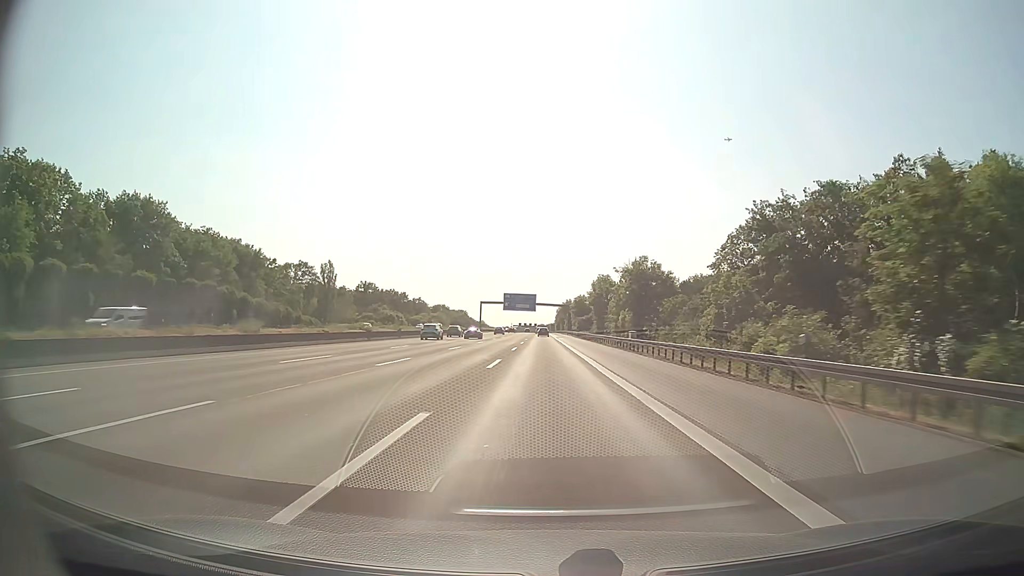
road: motorway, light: Day
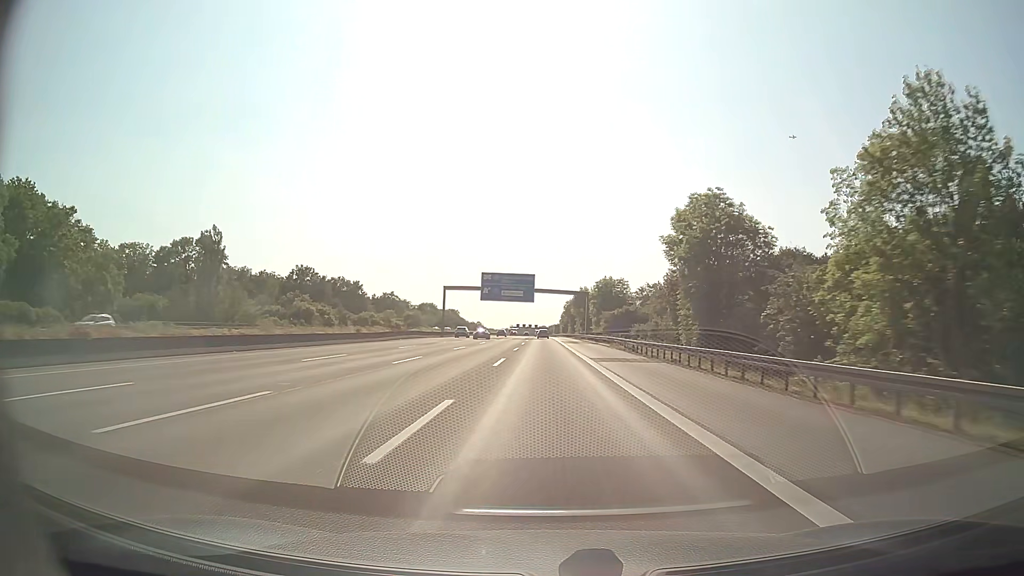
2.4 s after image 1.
(-0.1, +69.6) m; 0°
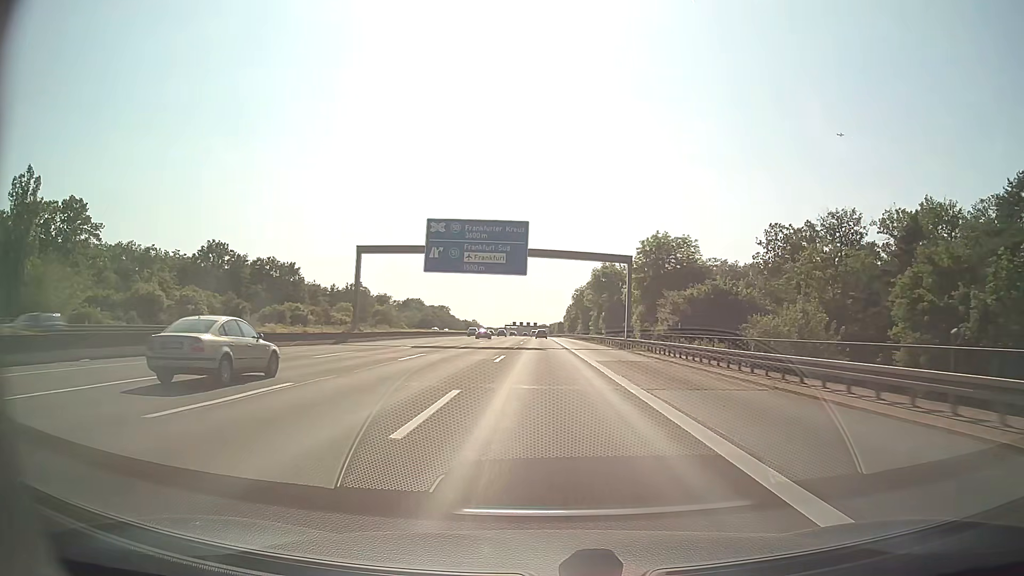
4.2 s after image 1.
(+0.1, +52.2) m; 0°
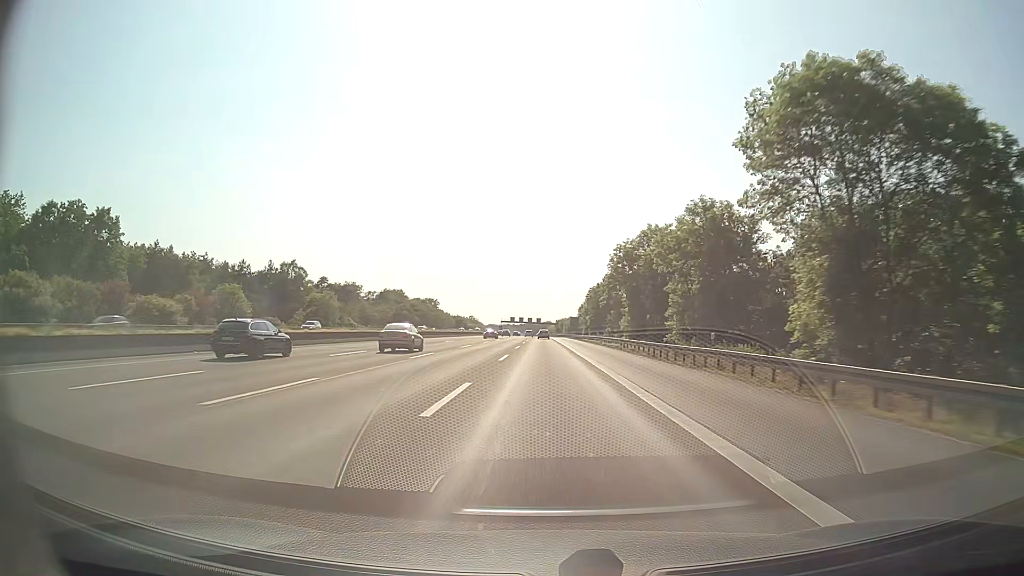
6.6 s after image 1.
(-0.1, +69.6) m; 0°
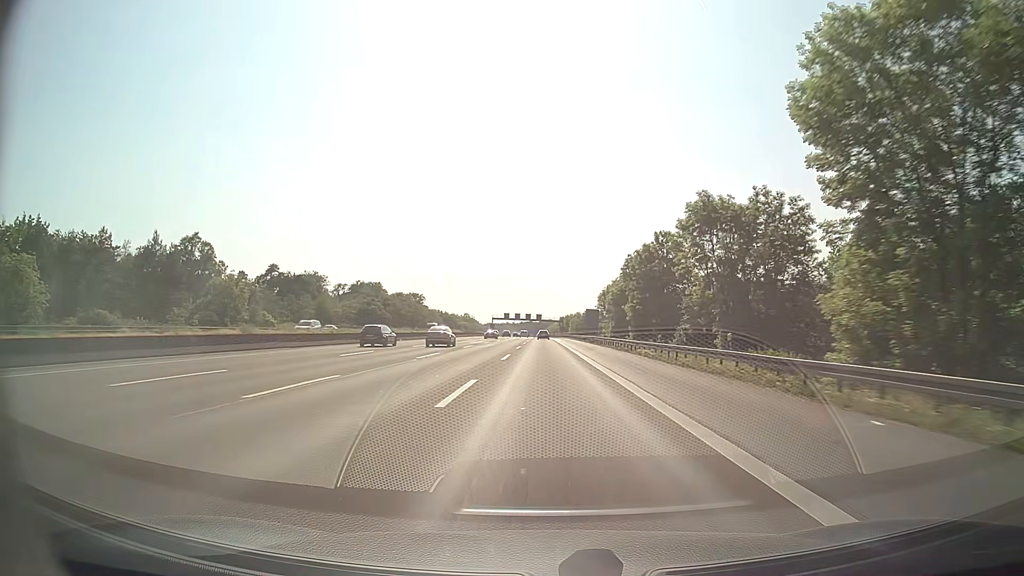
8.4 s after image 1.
(0.0, +52.3) m; 0°
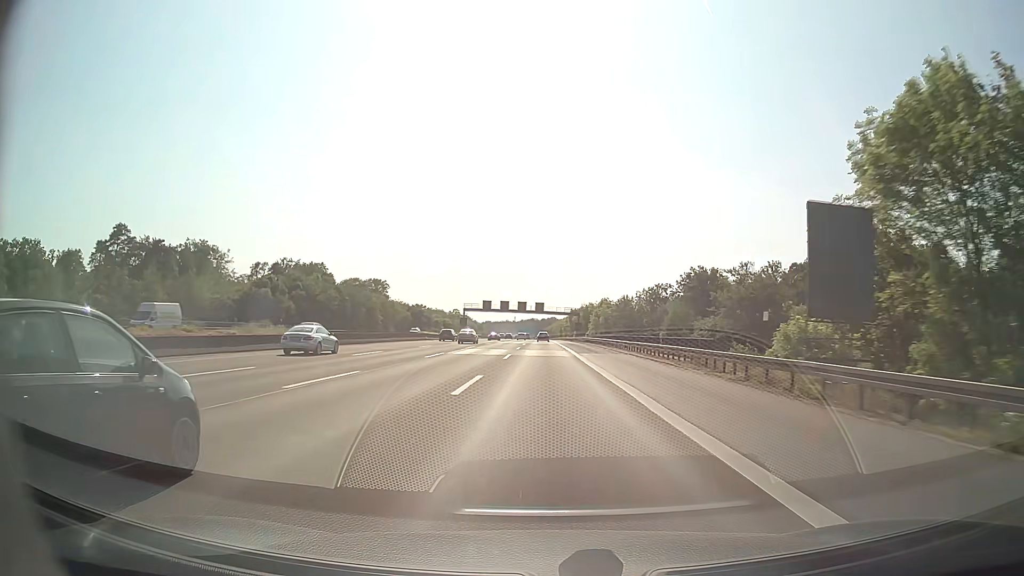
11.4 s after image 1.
(+0.1, +87.4) m; 0°
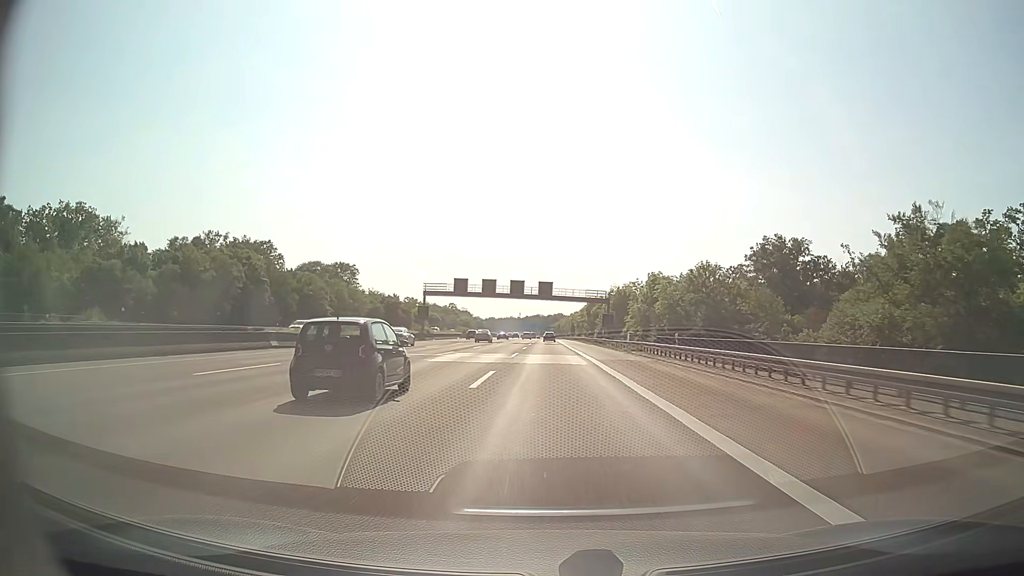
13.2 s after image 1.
(-0.2, +52.4) m; -1°
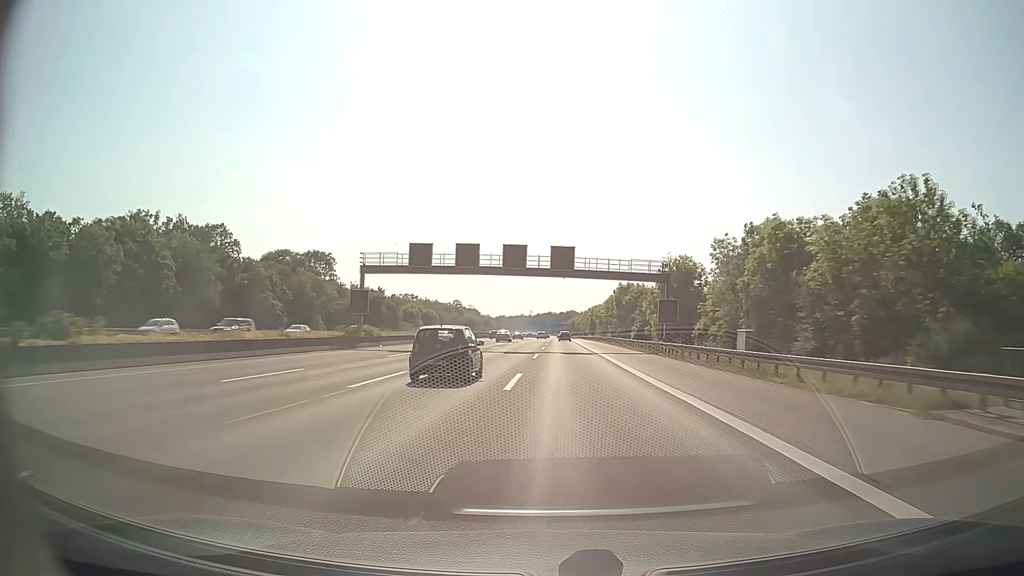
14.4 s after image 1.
(-0.1, +34.9) m; -1°
(0, +10) (0, +20) (0, +30) (0, +40) (0, +50) (0, +60) (0, +70) (0, +80) (0, +90) (0, +100) m
